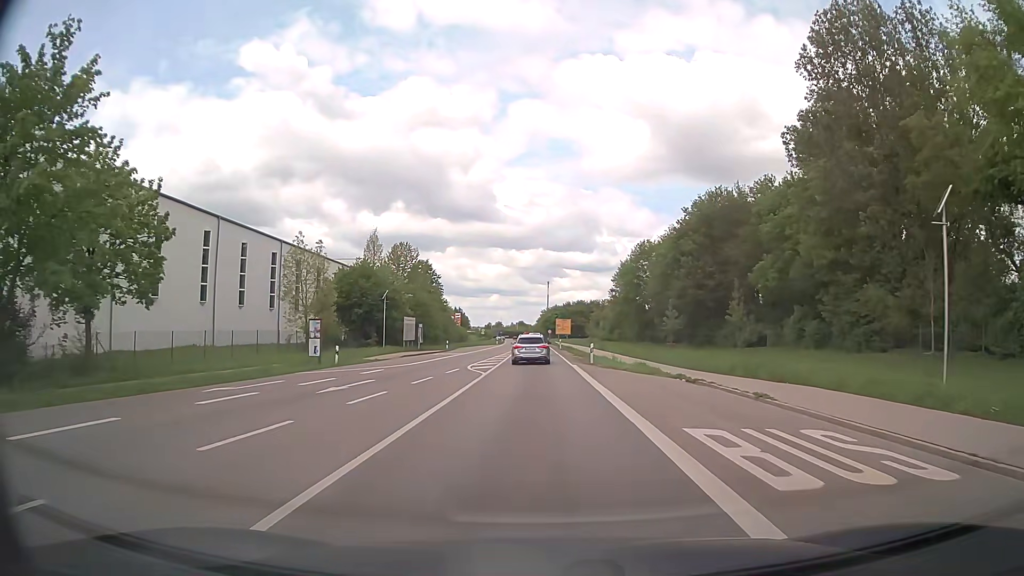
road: primary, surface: asphalt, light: Day
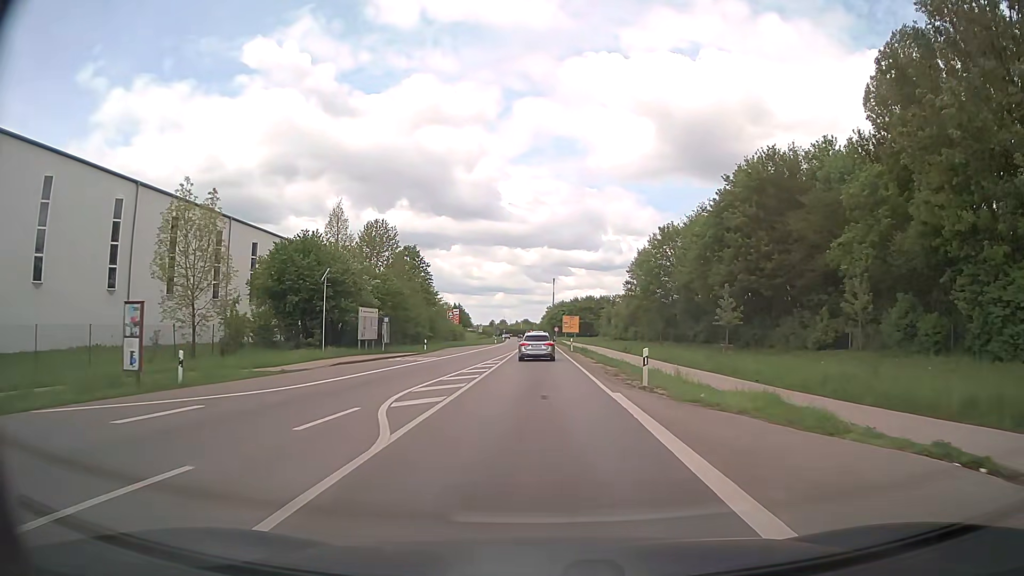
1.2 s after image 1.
(-0.1, +16.4) m; -1°
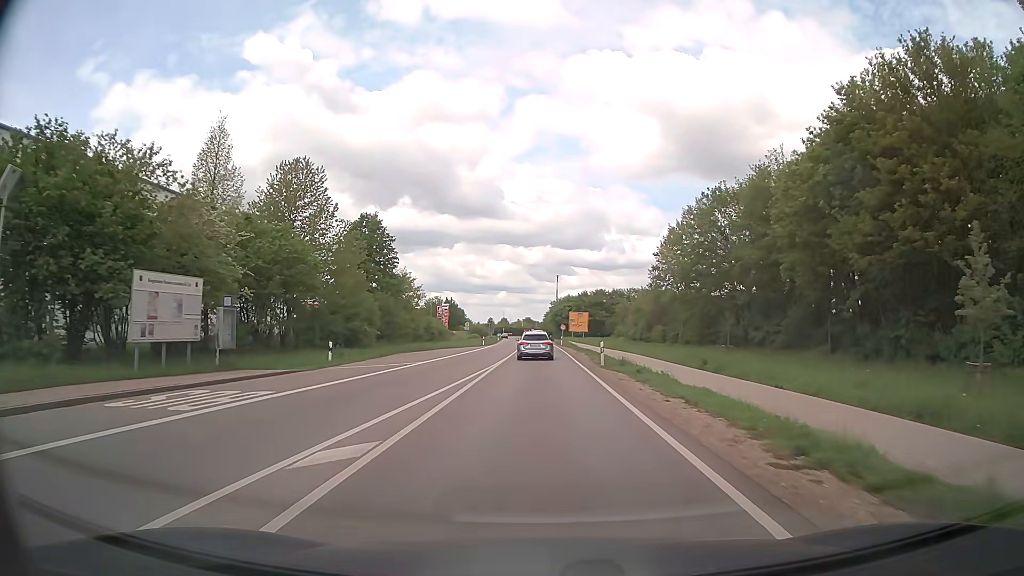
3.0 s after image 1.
(-0.1, +25.8) m; 0°
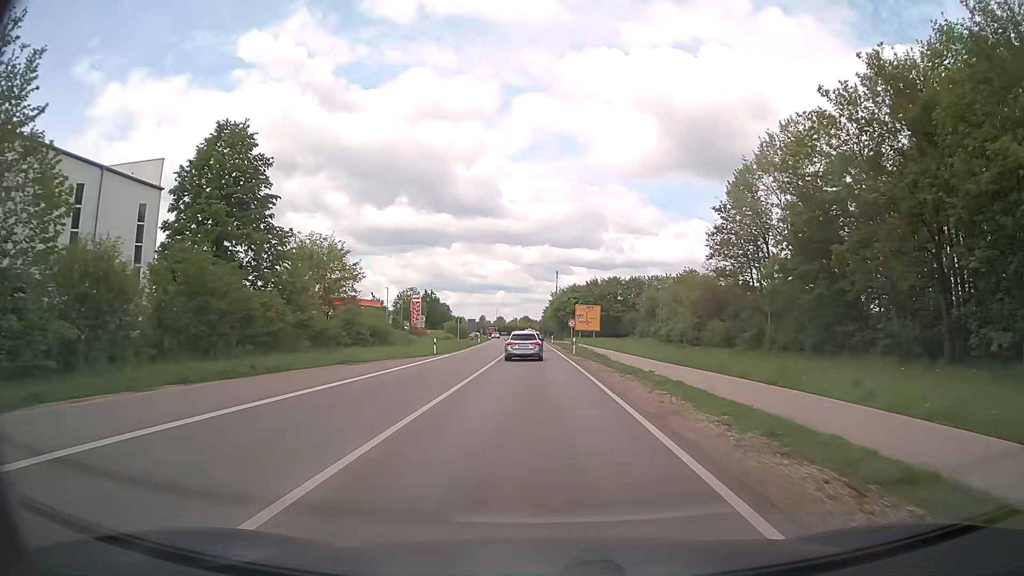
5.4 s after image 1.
(0.0, +34.5) m; 0°
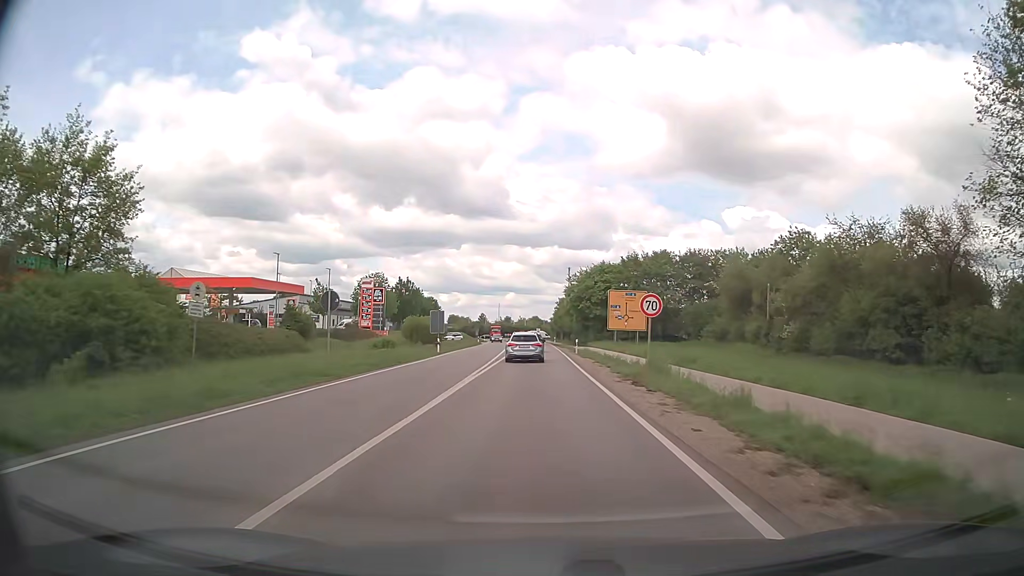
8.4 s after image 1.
(-0.4, +42.1) m; -1°
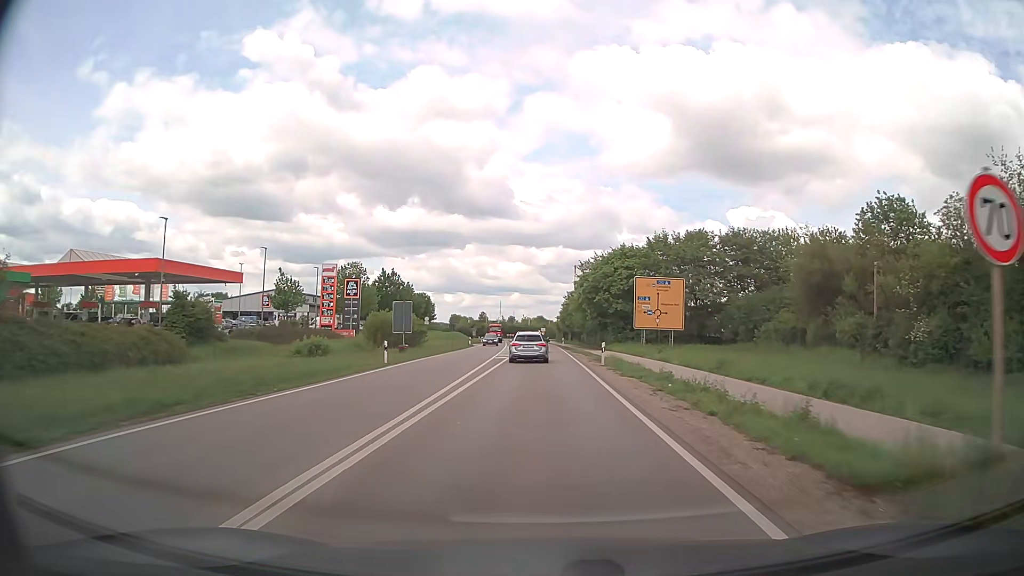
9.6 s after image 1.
(-0.1, +17.4) m; 0°
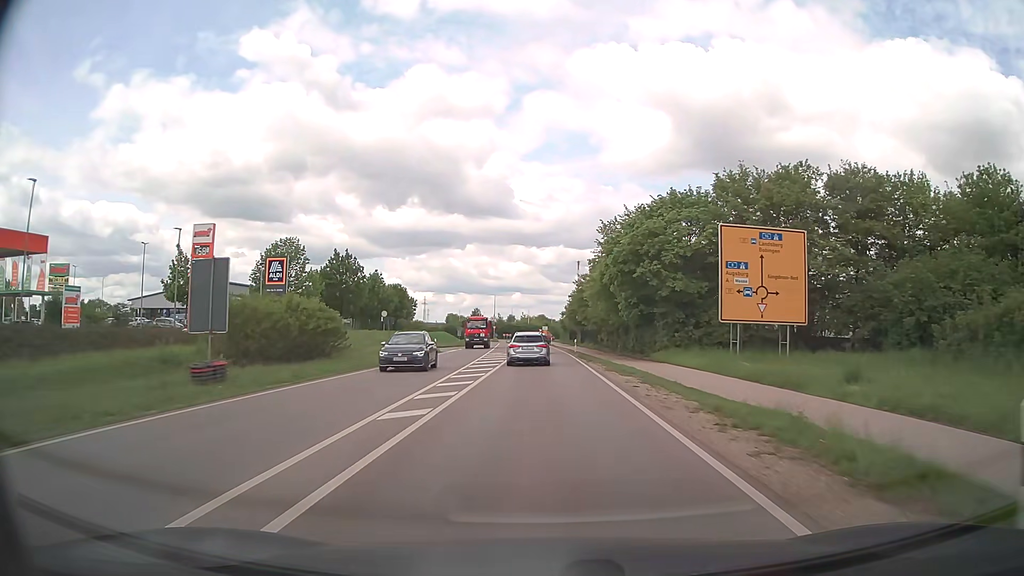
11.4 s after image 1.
(-0.1, +26.9) m; 0°
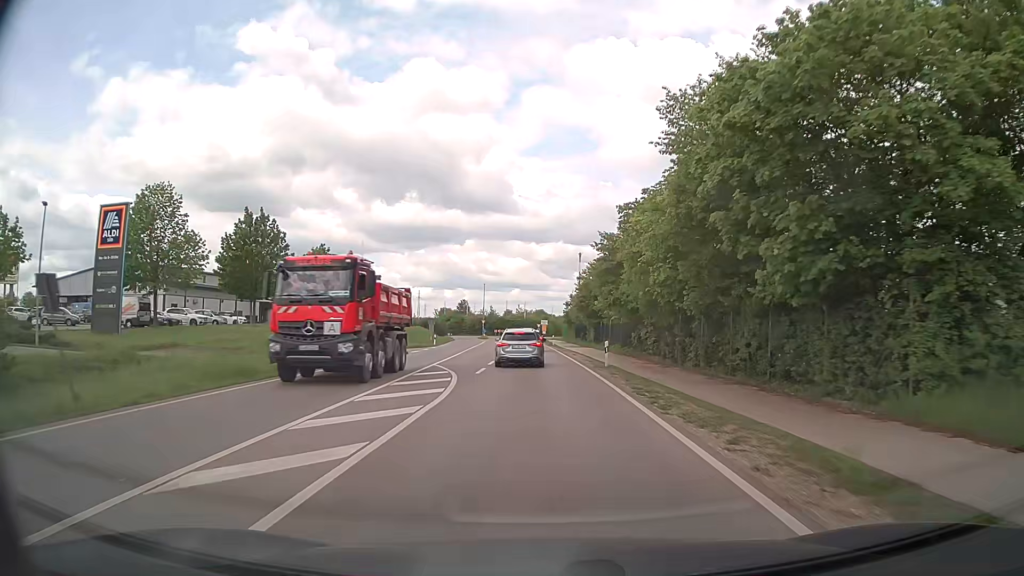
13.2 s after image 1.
(+0.1, +26.8) m; 0°
(0, +10) (0, +20) (0, +30) (0, +40) (-1, +50) (-1, +60) (-1, +70) (-2, +80) (-2, +90) (-3, +100) m
